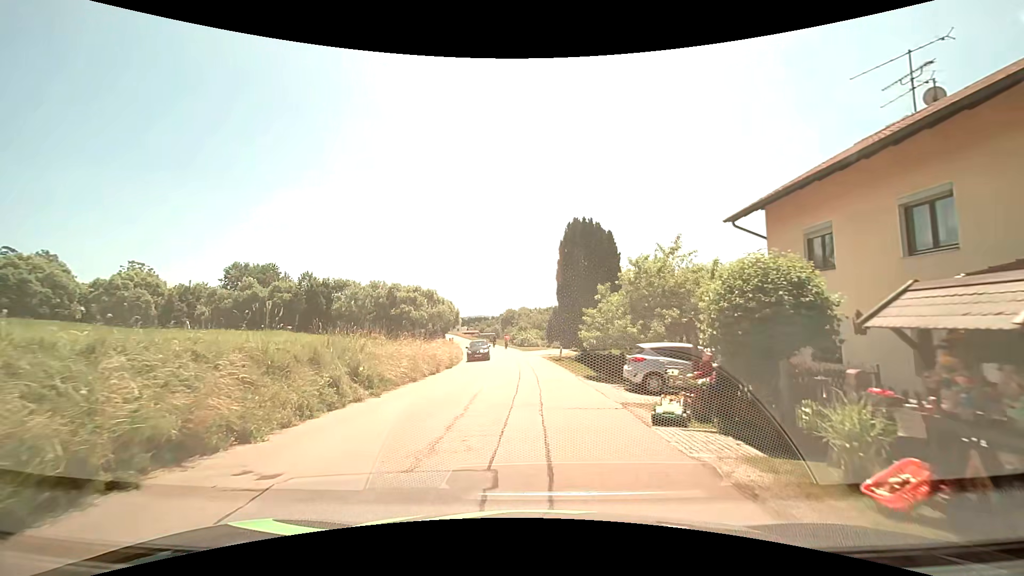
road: tertiary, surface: asphalt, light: Day
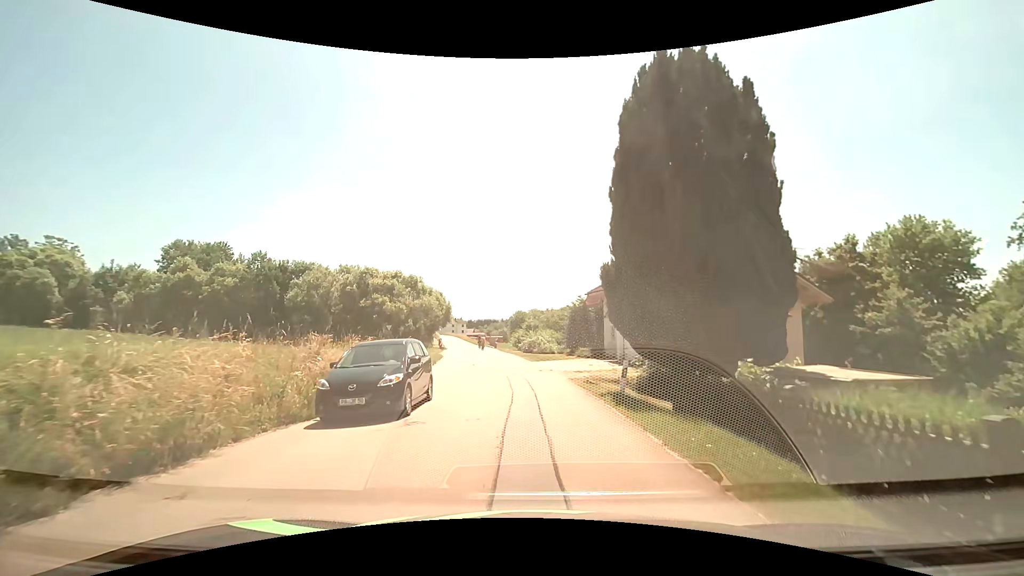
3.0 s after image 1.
(+0.1, +20.4) m; -1°
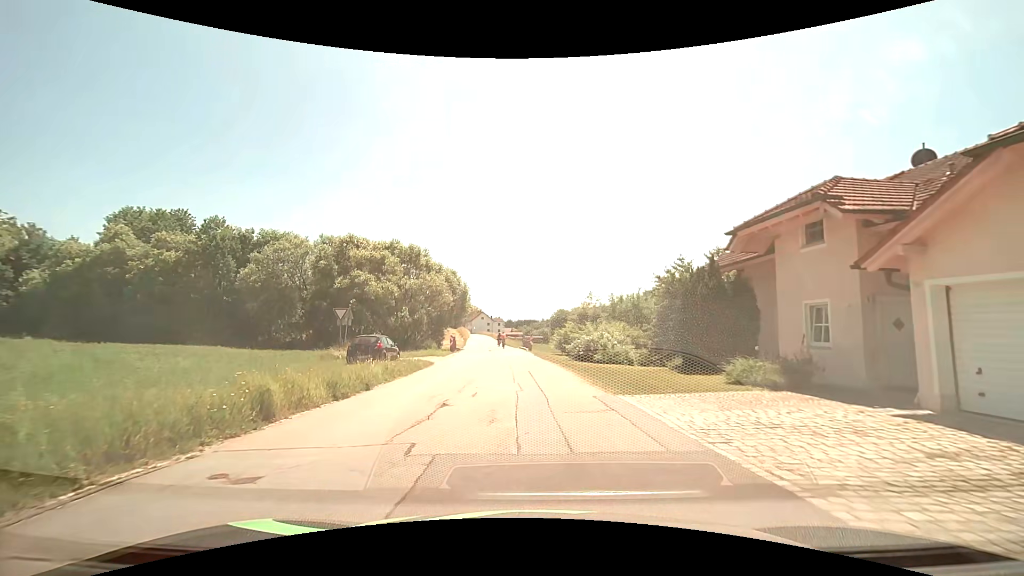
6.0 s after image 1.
(-0.6, +21.1) m; -4°
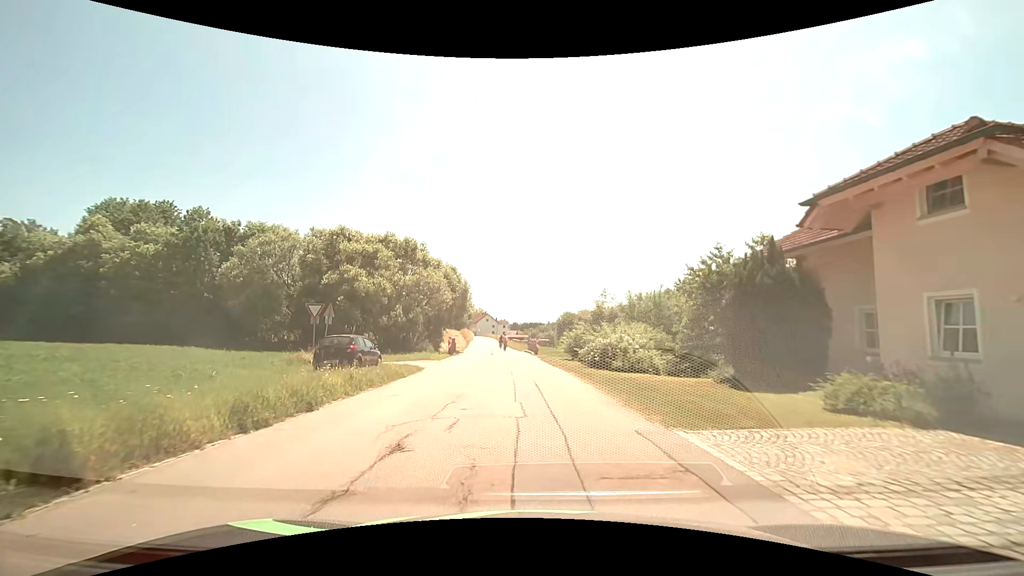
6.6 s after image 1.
(0.0, +4.1) m; -1°
